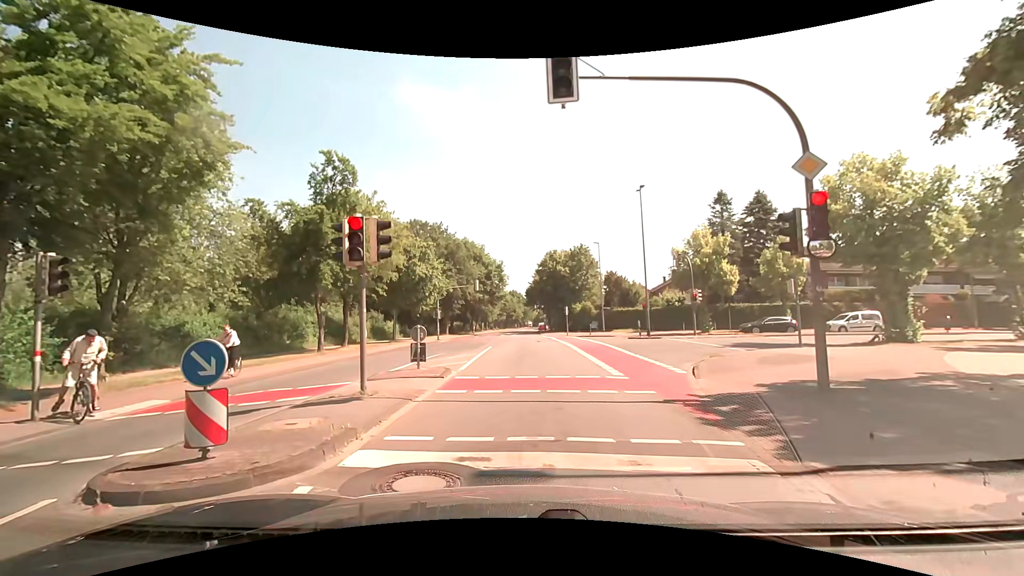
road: tertiary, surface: asphalt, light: Day
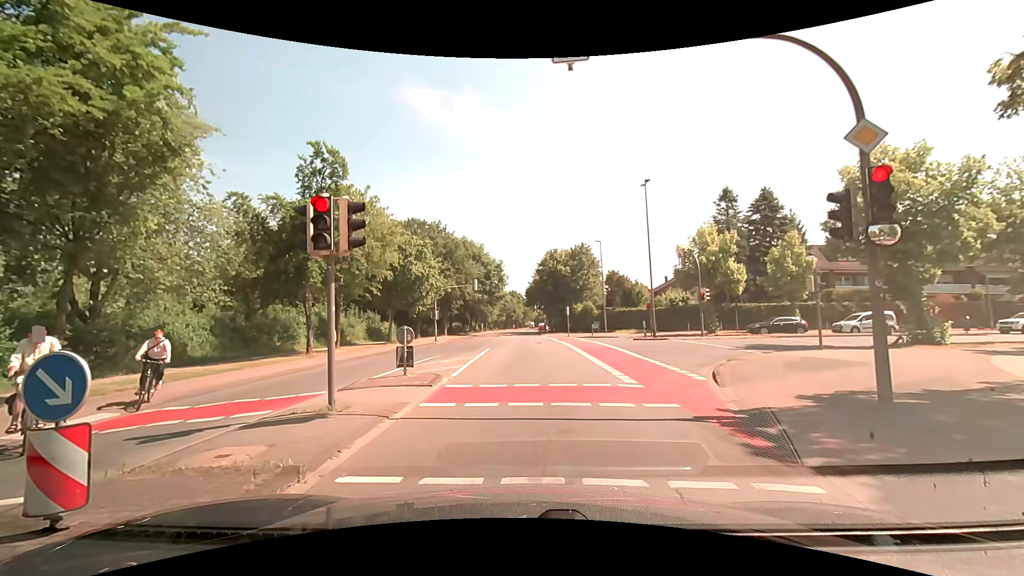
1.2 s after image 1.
(0.0, +1.4) m; +2°
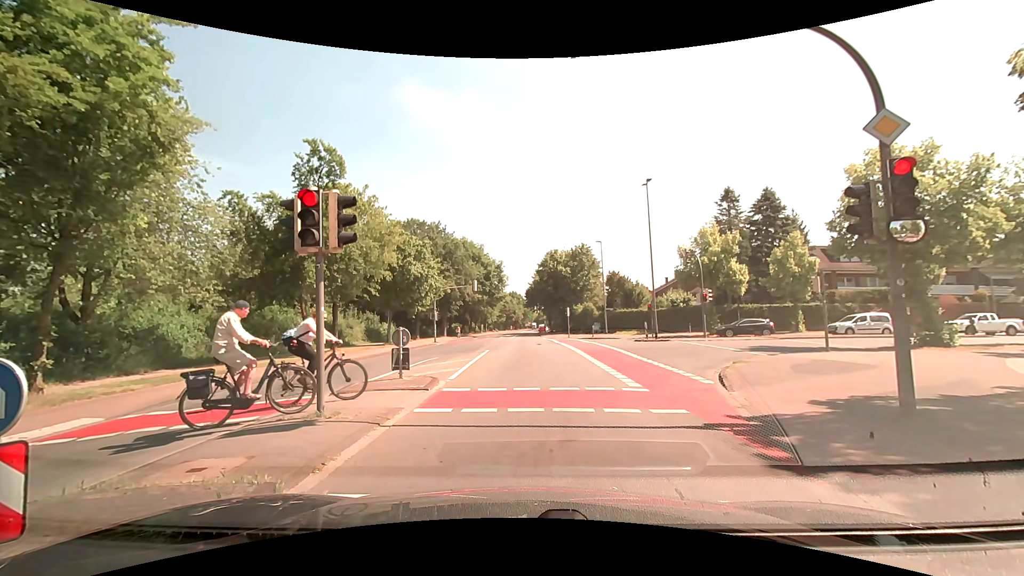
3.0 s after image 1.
(0.0, +0.5) m; 0°
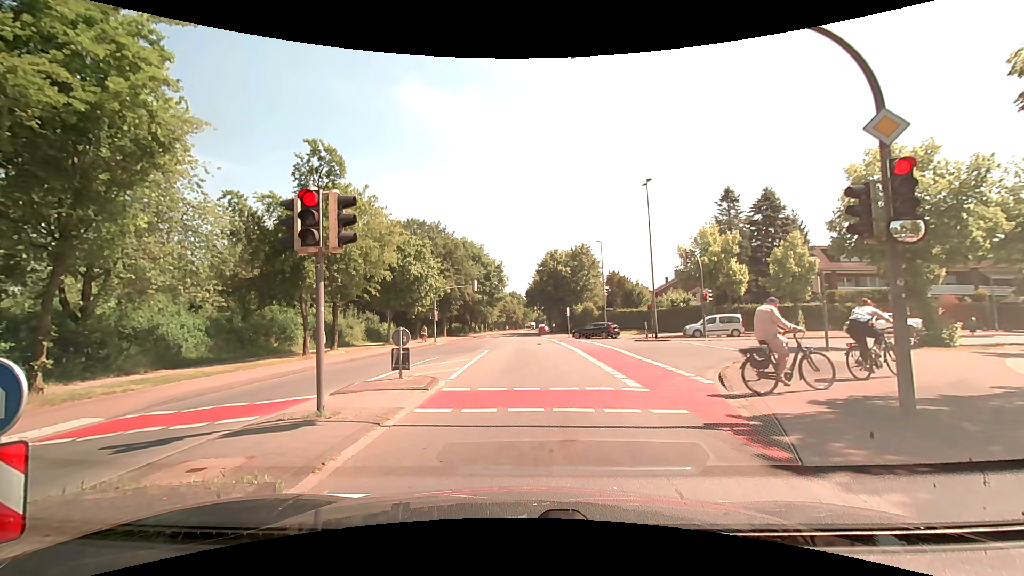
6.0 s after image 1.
(0.0, 0.0) m; 0°
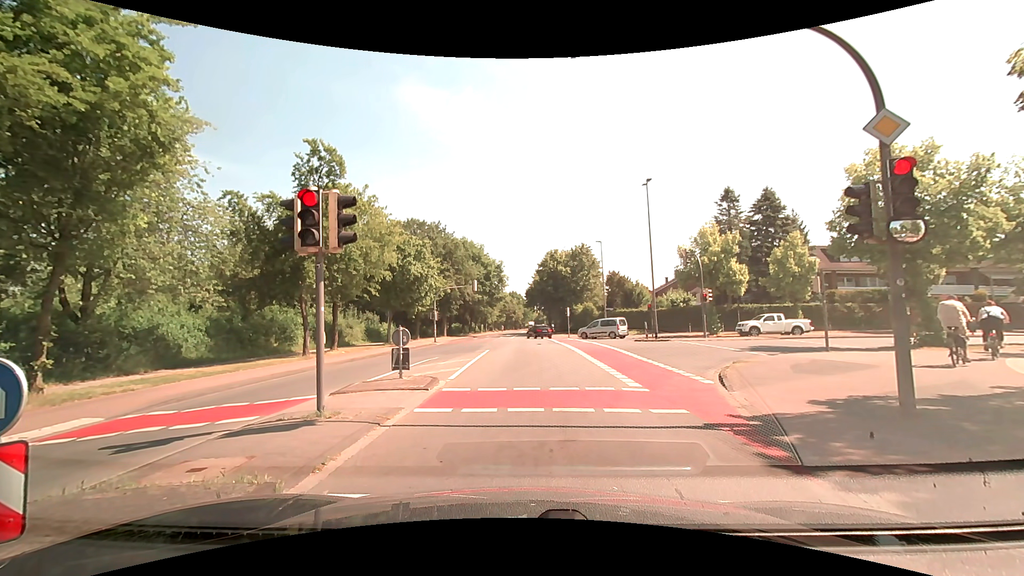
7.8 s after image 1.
(0.0, 0.0) m; 0°
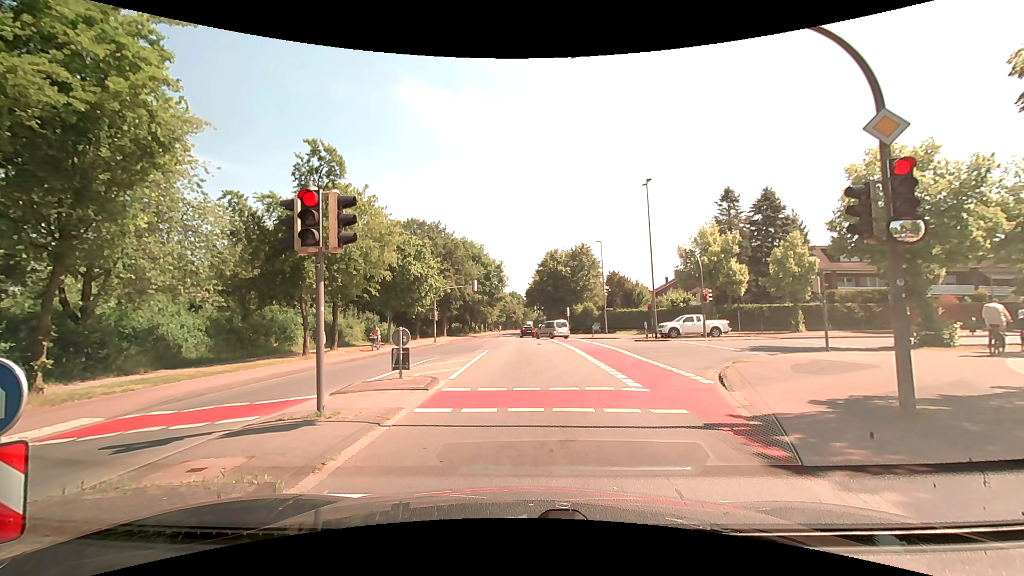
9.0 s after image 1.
(0.0, 0.0) m; 0°
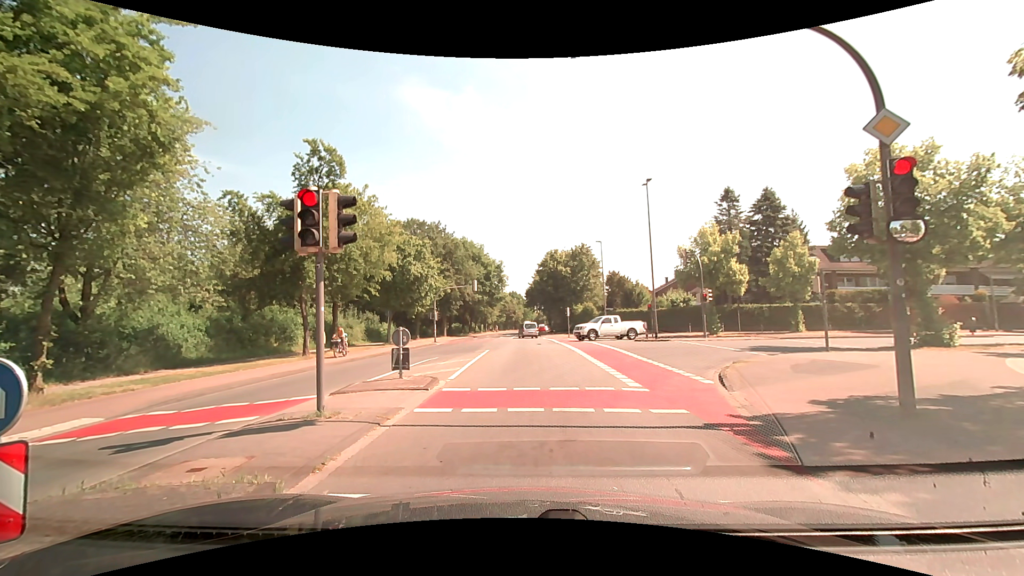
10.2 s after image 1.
(0.0, 0.0) m; 0°
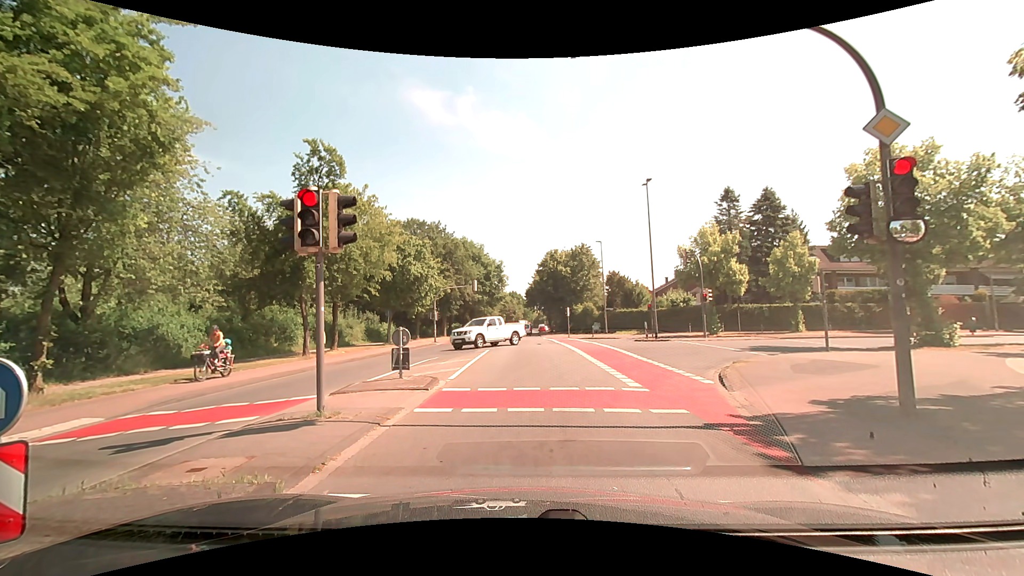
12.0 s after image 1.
(0.0, 0.0) m; 0°
(0, +10) (-1, +20) (-1, +30) (-2, +40) (-2, +50) (-2, +60) (-2, +70) (-3, +80) (-3, +90) (-3, +100) m
